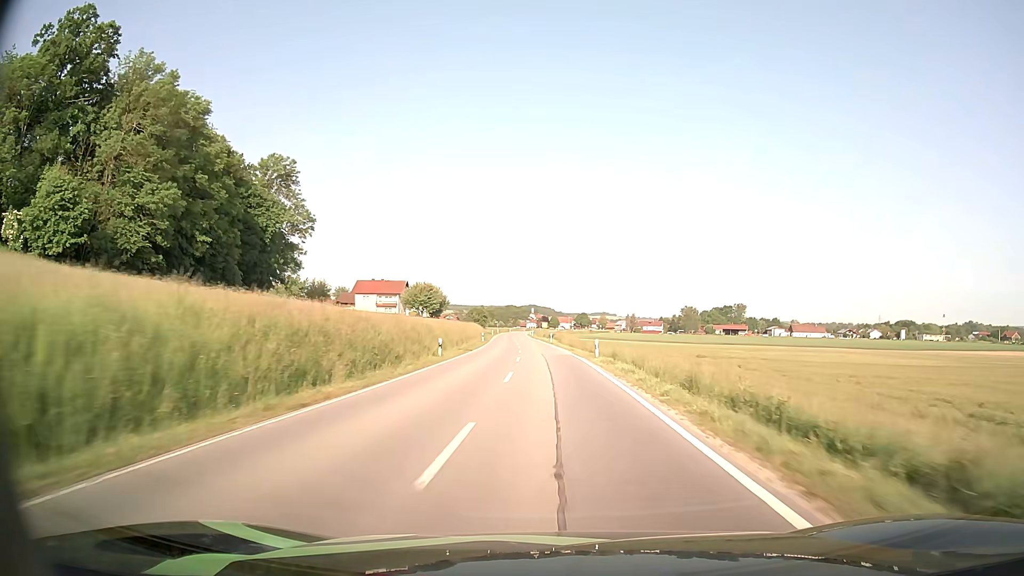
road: secondary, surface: asphalt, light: Day
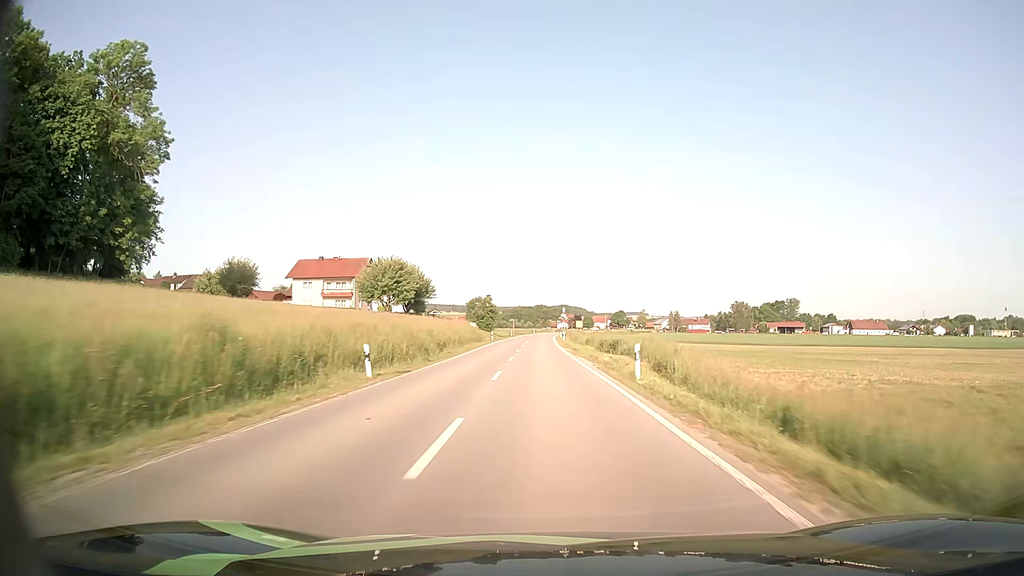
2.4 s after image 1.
(-1.3, +56.7) m; -3°
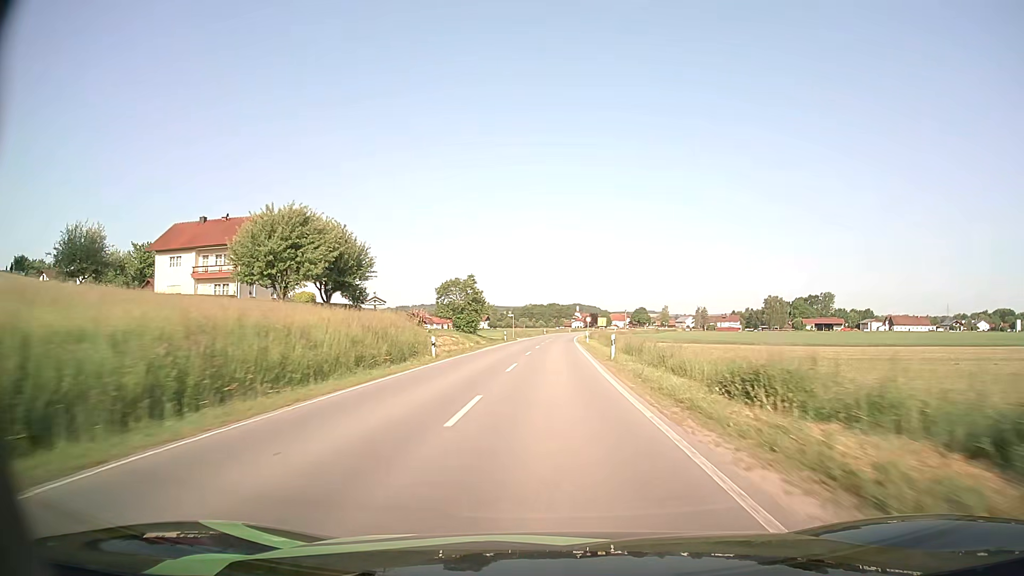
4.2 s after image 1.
(-0.6, +42.9) m; -1°
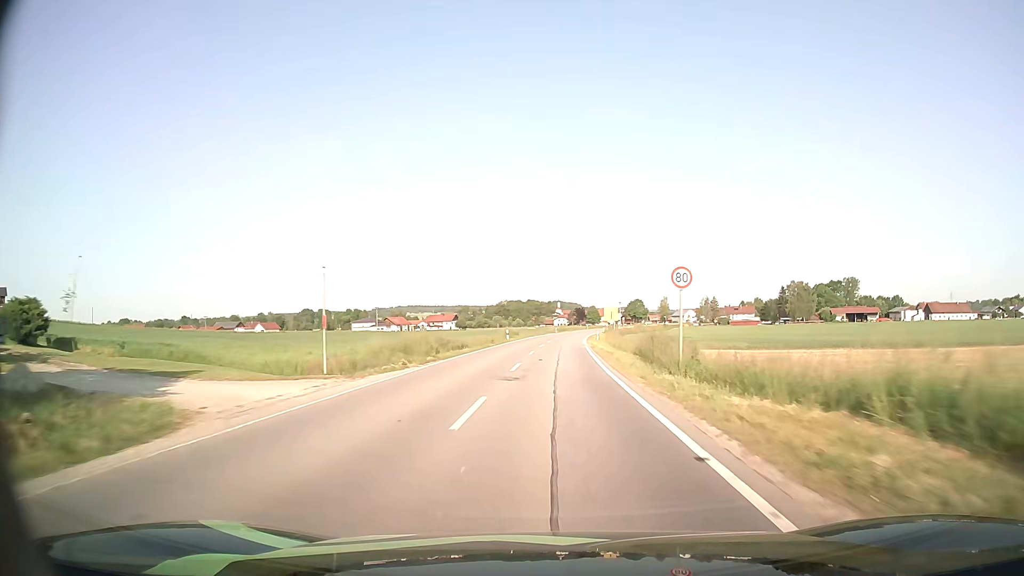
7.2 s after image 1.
(+1.0, +68.9) m; +1°
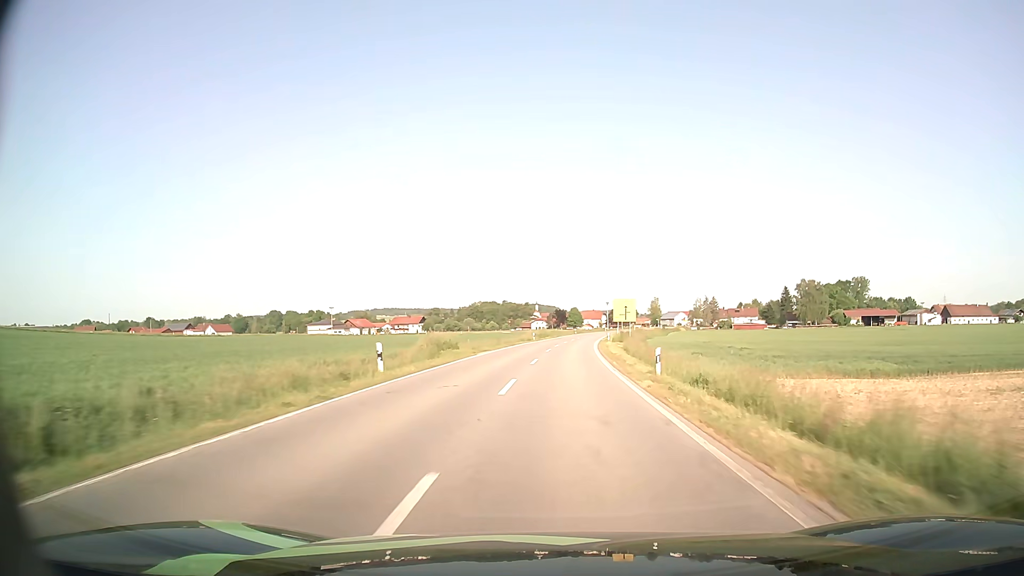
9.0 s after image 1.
(+0.4, +39.8) m; +2°
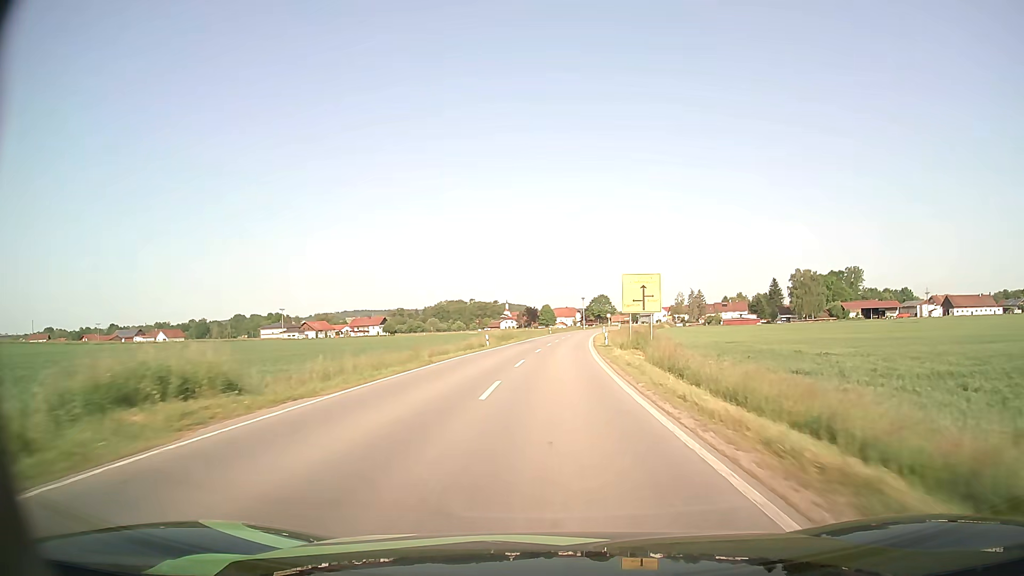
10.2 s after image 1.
(+0.6, +26.3) m; +3°
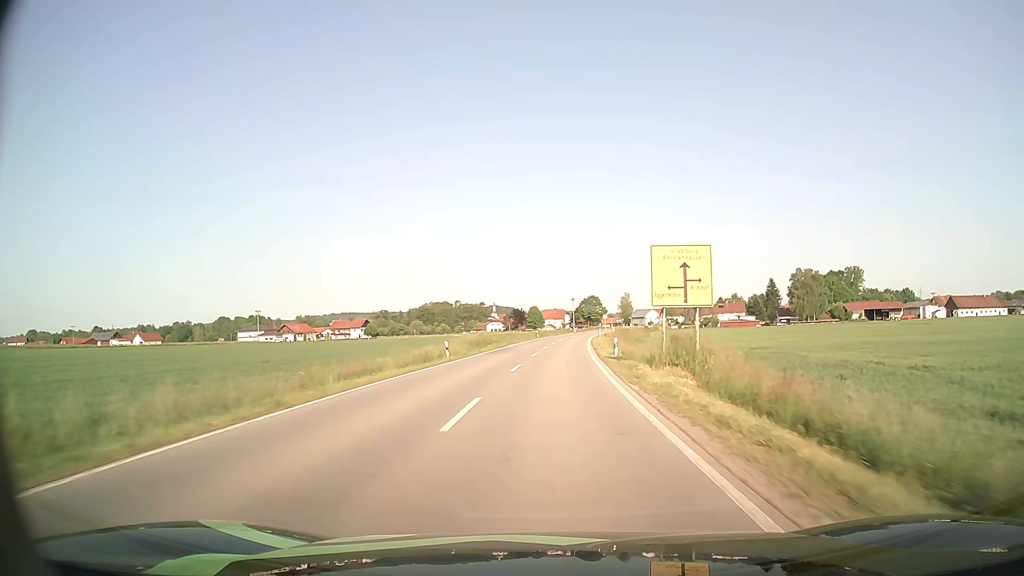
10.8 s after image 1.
(+0.1, +13.2) m; +1°
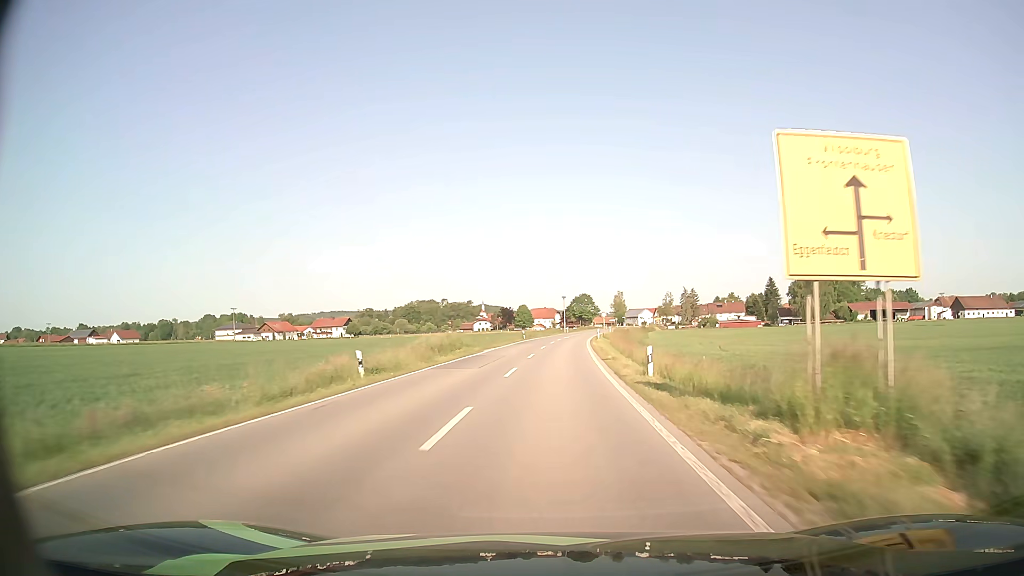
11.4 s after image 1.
(+0.1, +13.1) m; +1°
(0, +10) (0, +20) (0, +30) (+1, +40) (+1, +50) (+2, +60) (+3, +70) (+3, +80) (+4, +90) (+6, +100) m
